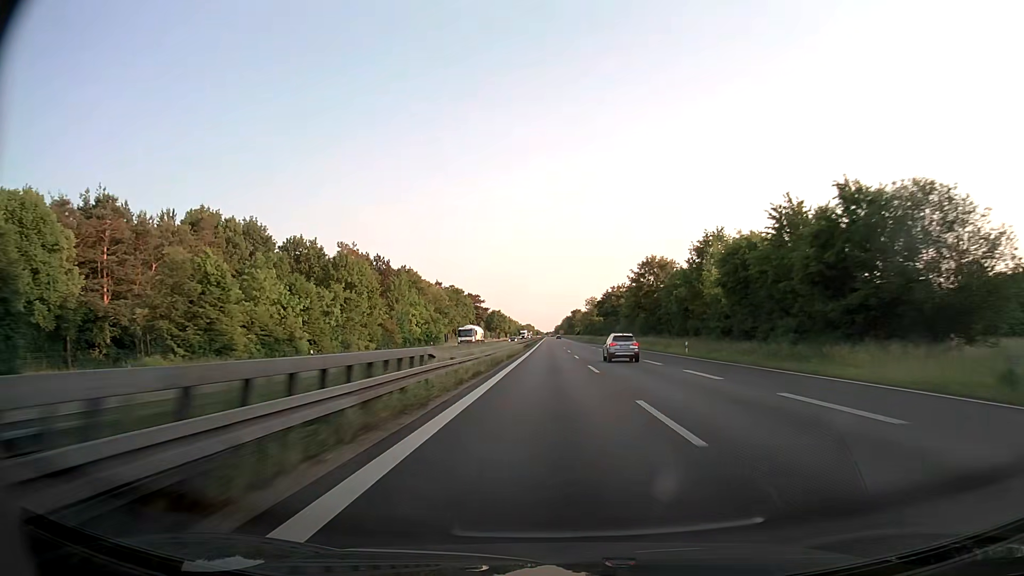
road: trunk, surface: asphalt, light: Day
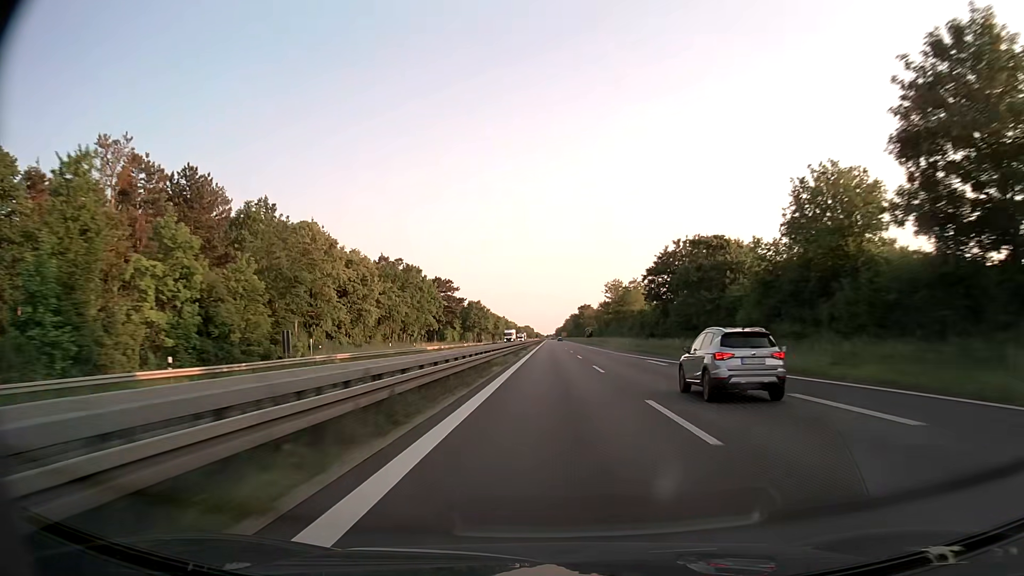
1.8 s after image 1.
(-0.4, +72.3) m; -1°
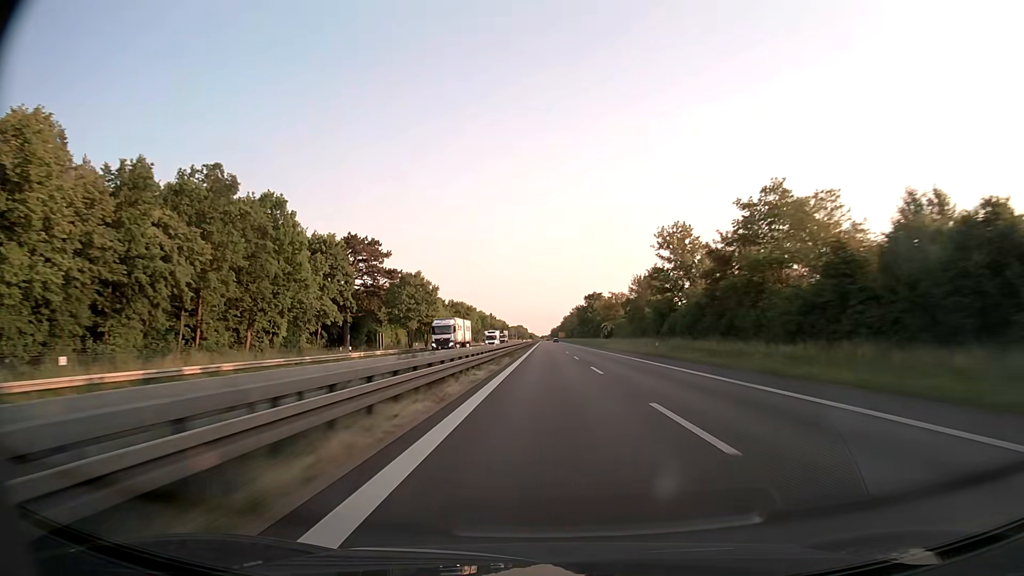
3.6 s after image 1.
(+0.2, +73.0) m; 0°
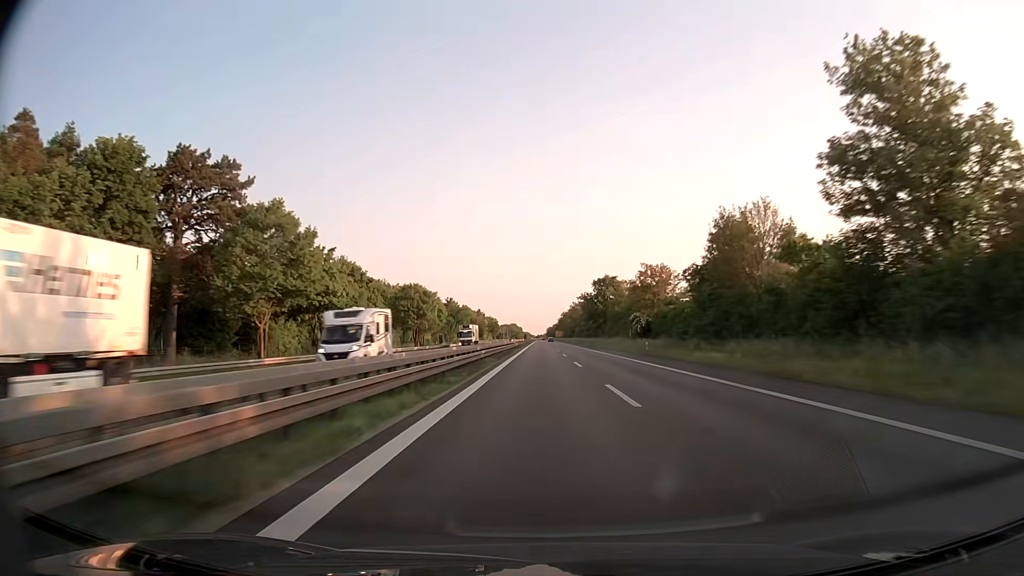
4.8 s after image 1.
(+0.1, +48.7) m; 0°
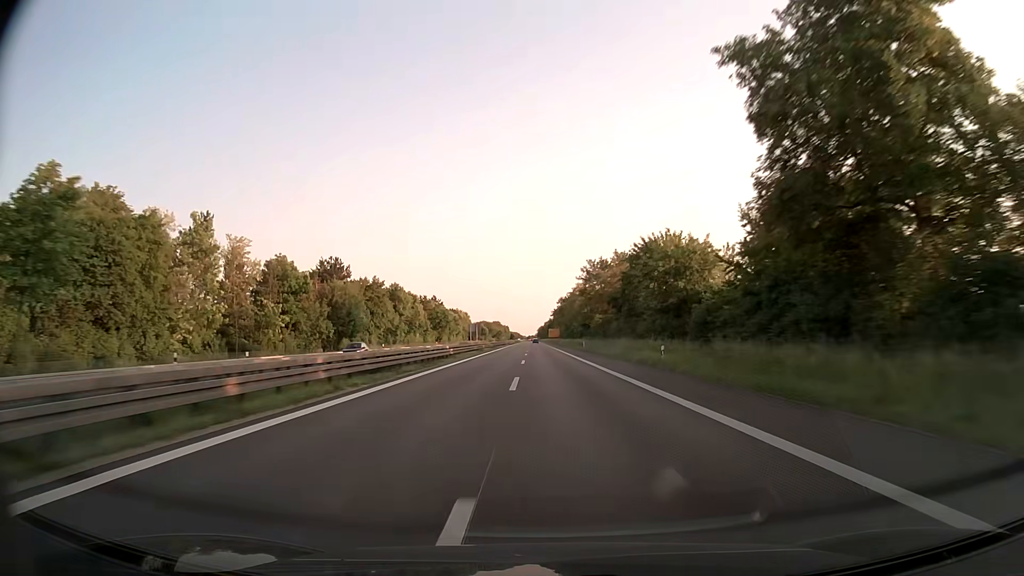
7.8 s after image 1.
(+1.4, +121.8) m; +1°
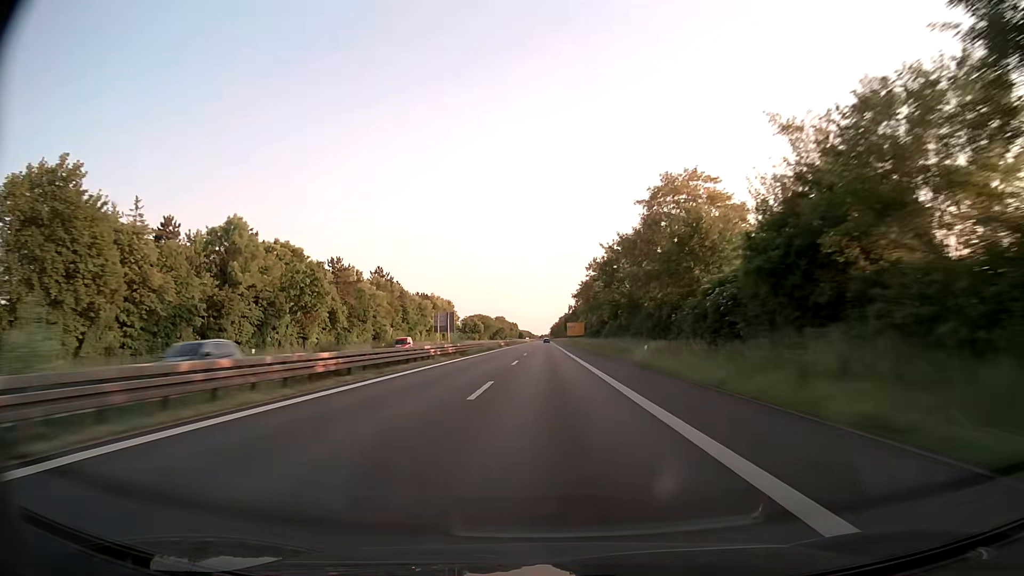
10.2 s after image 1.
(-1.1, +97.5) m; -1°
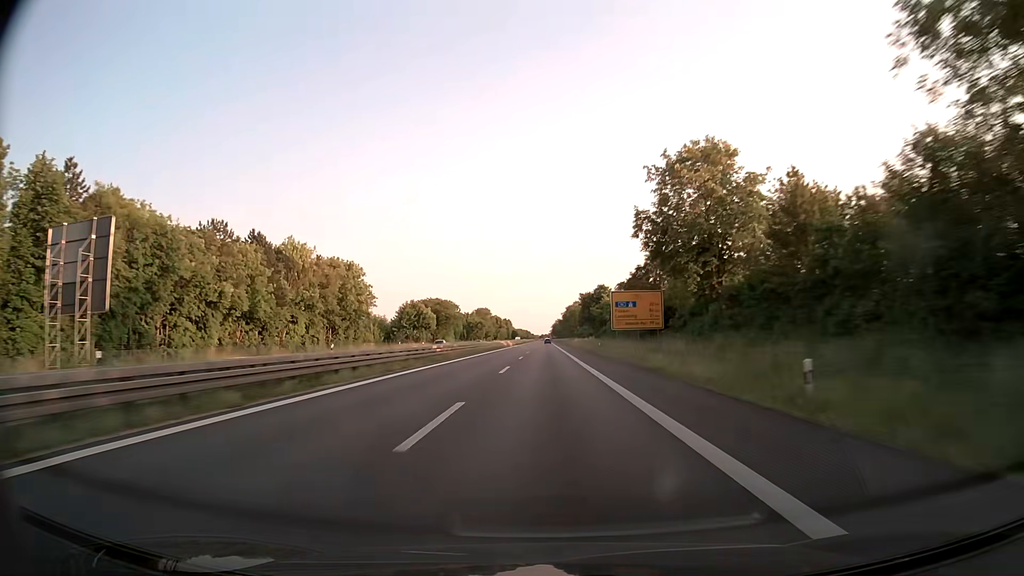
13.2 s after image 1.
(0.0, +120.9) m; 0°
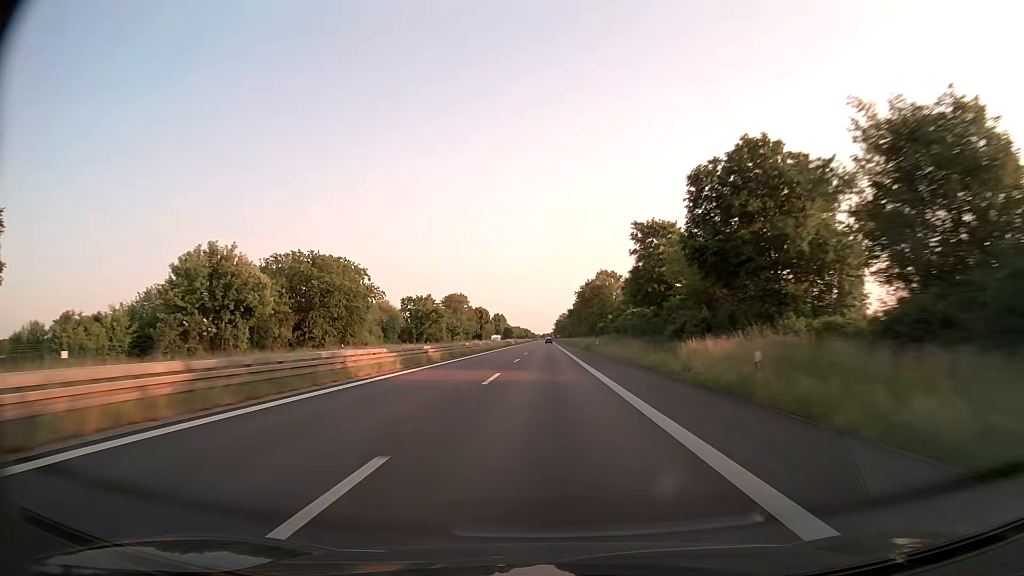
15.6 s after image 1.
(-0.3, +96.7) m; 0°
(0, +10) (0, +20) (0, +30) (0, +40) (0, +50) (0, +60) (0, +70) (0, +80) (0, +90) (0, +100) m
